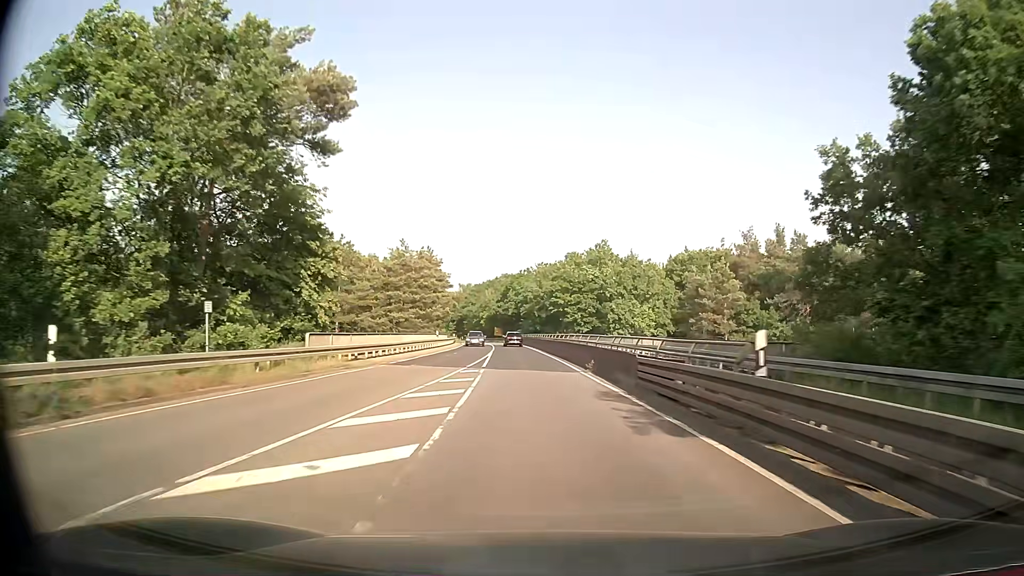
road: secondary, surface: asphalt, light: Day
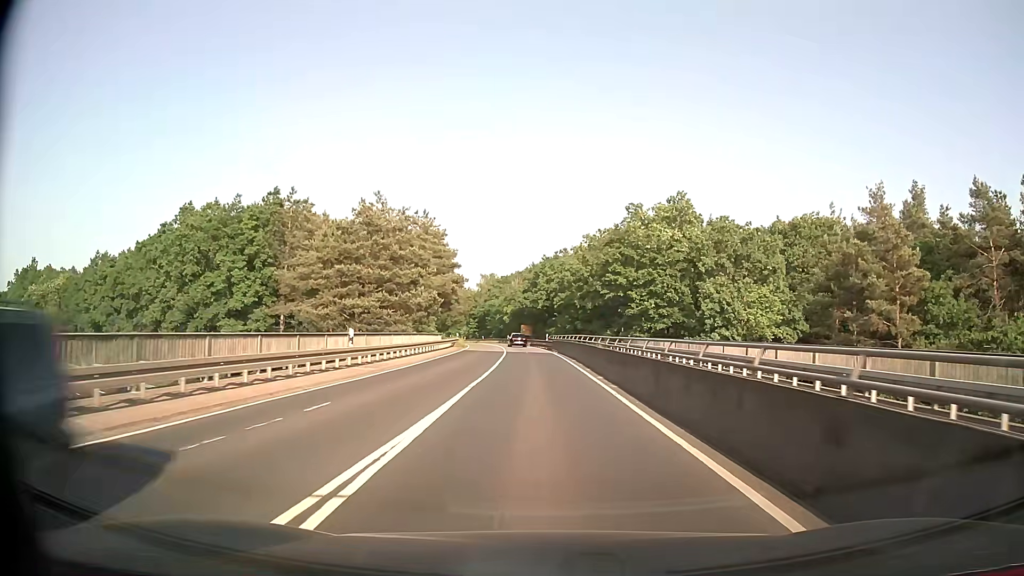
(-1.0, +30.0) m; -3°
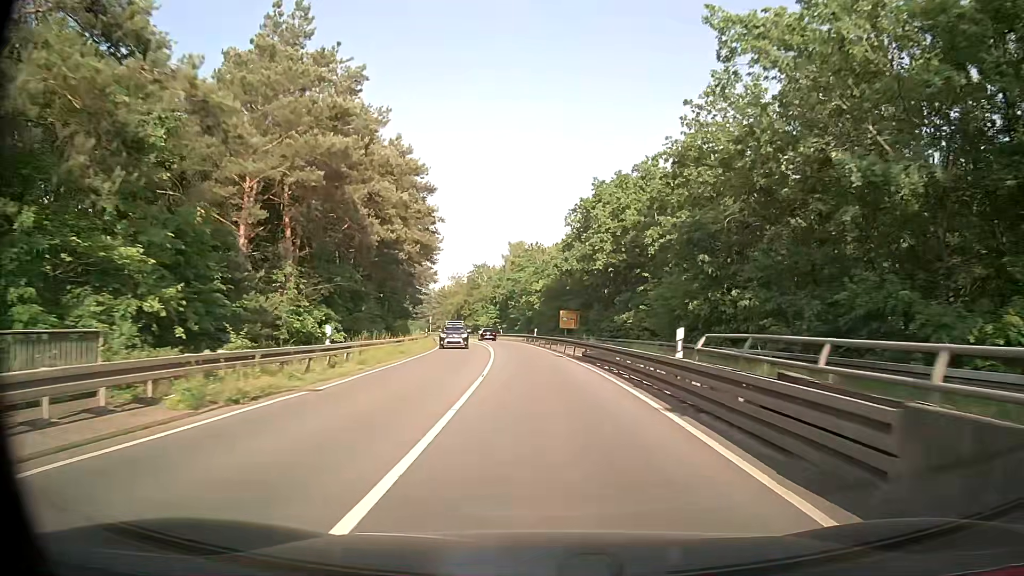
(-1.2, +48.8) m; -3°
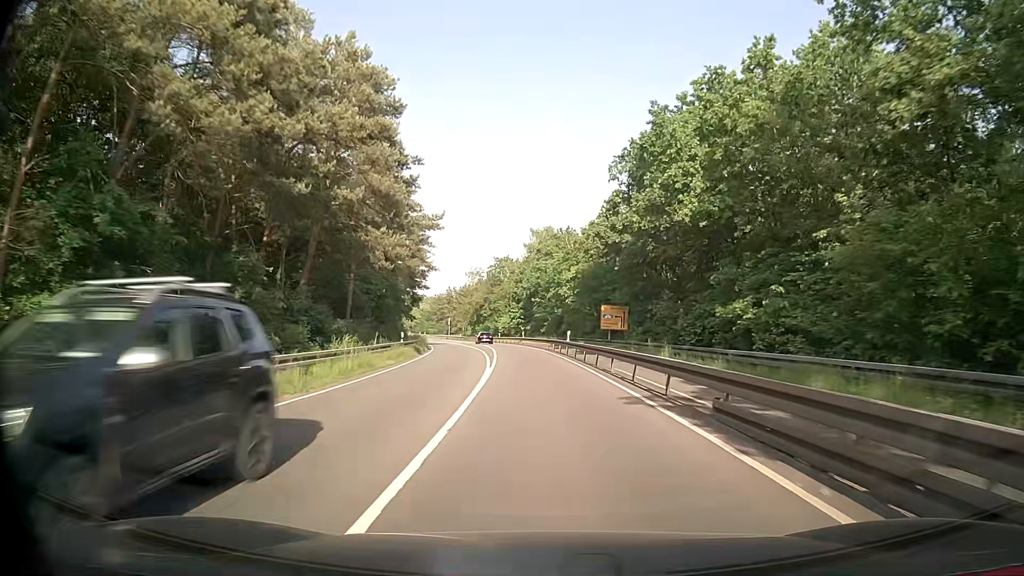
(-0.3, +18.9) m; -2°
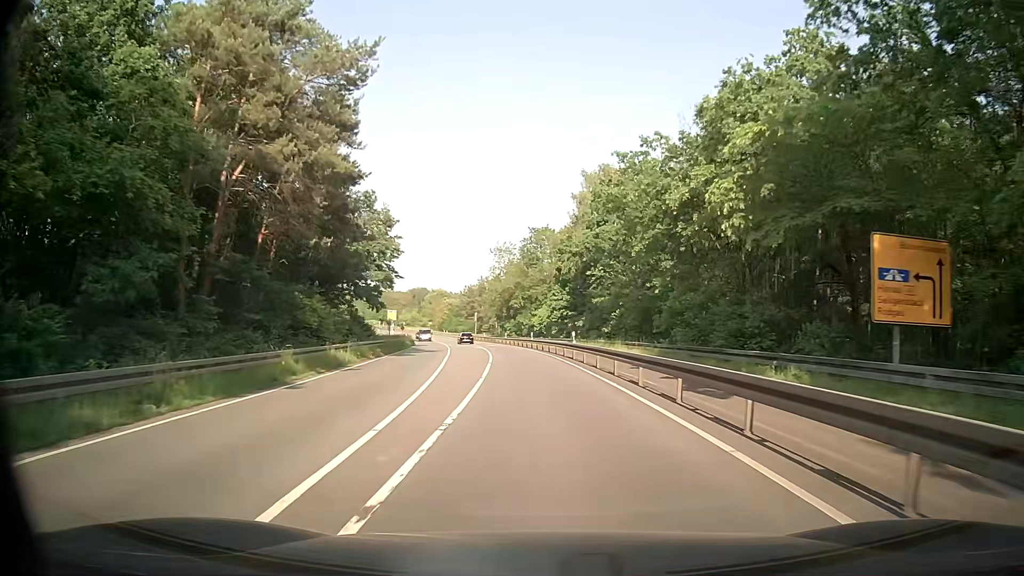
(-1.2, +37.0) m; -4°
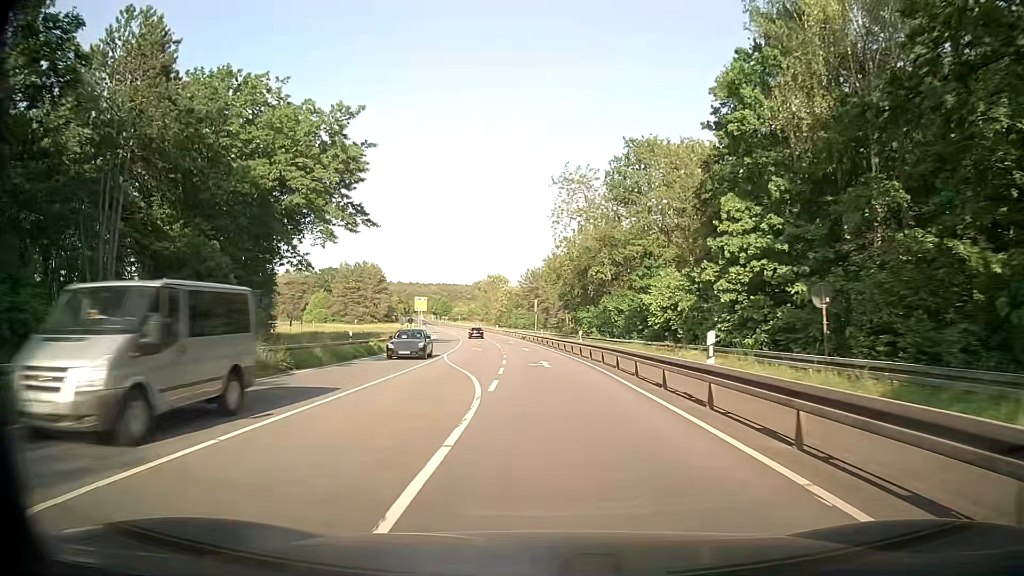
(-2.2, +44.9) m; -6°
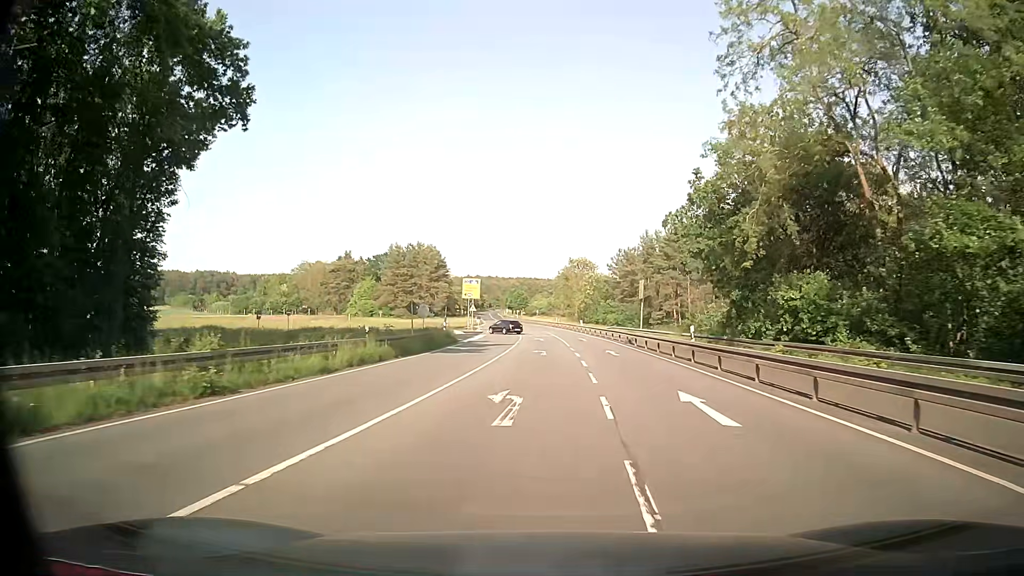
(-2.0, +35.1) m; -6°
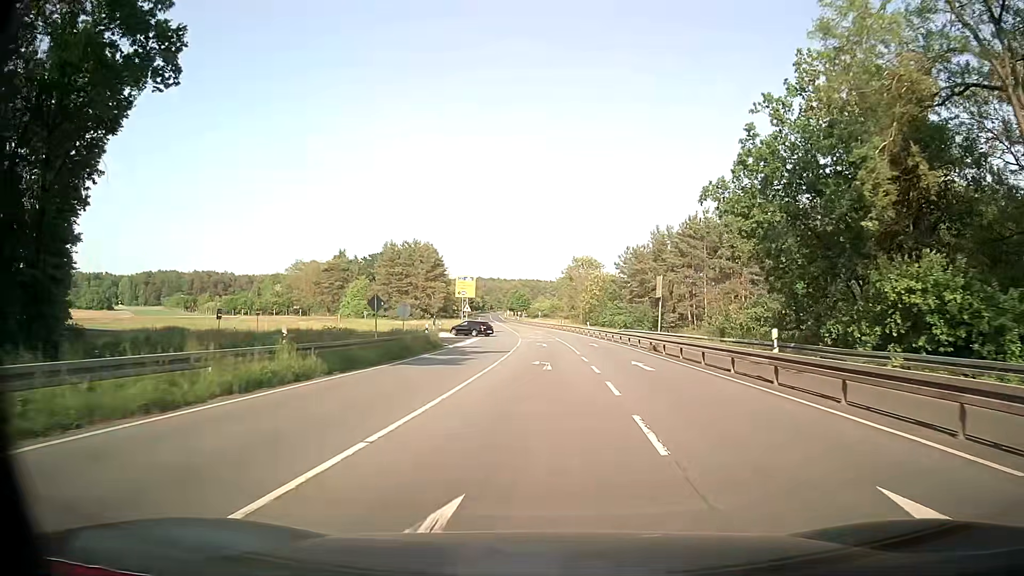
(0.0, +8.6) m; -1°
(0, +10) (0, +20) (0, +30) (0, +40) (0, +50) (-3, +59) (-11, +64) (-21, +63) (-31, +62) (-41, +60) m
